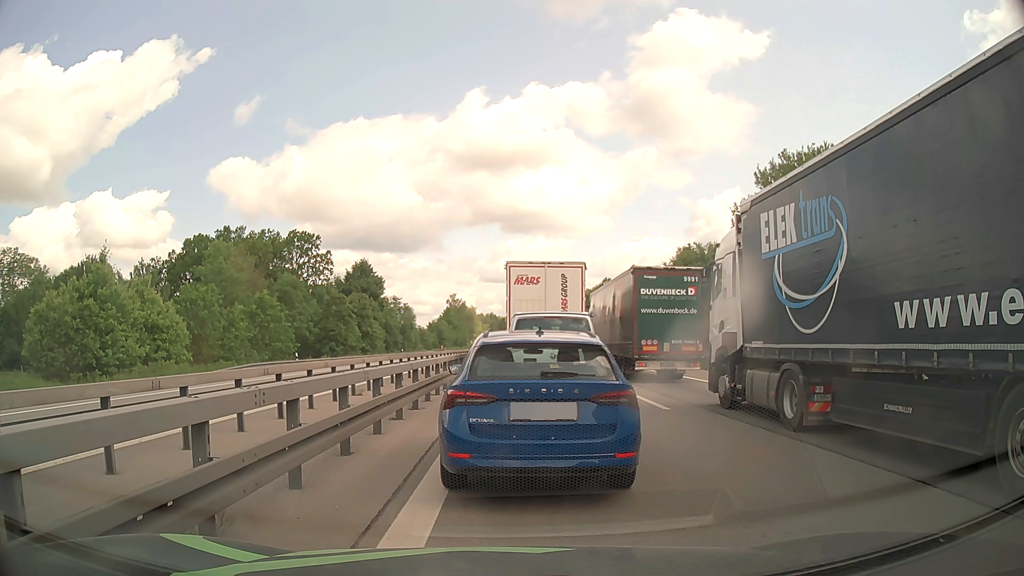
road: motorway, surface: asphalt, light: Day
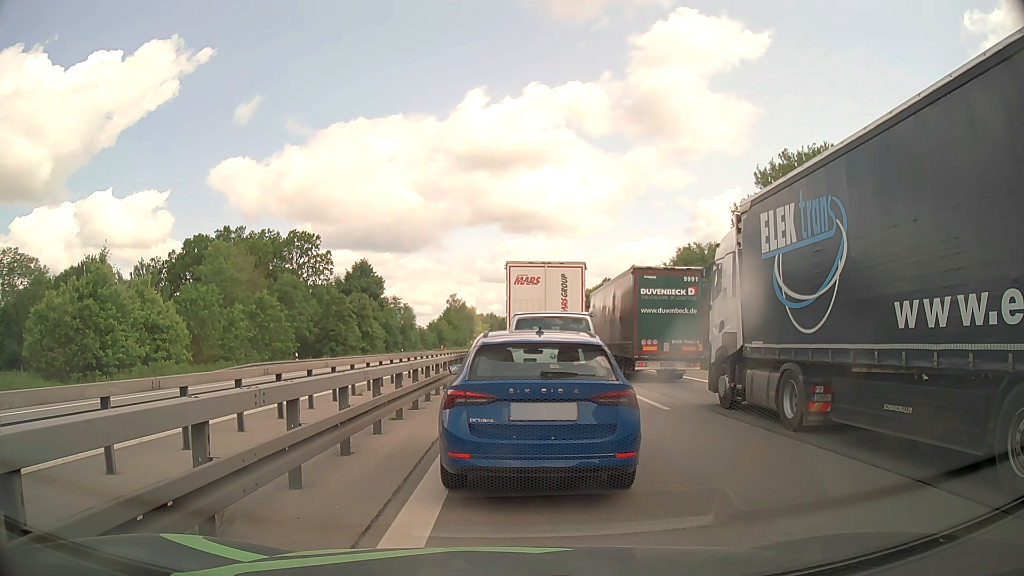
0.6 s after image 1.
(0.0, 0.0) m; 0°
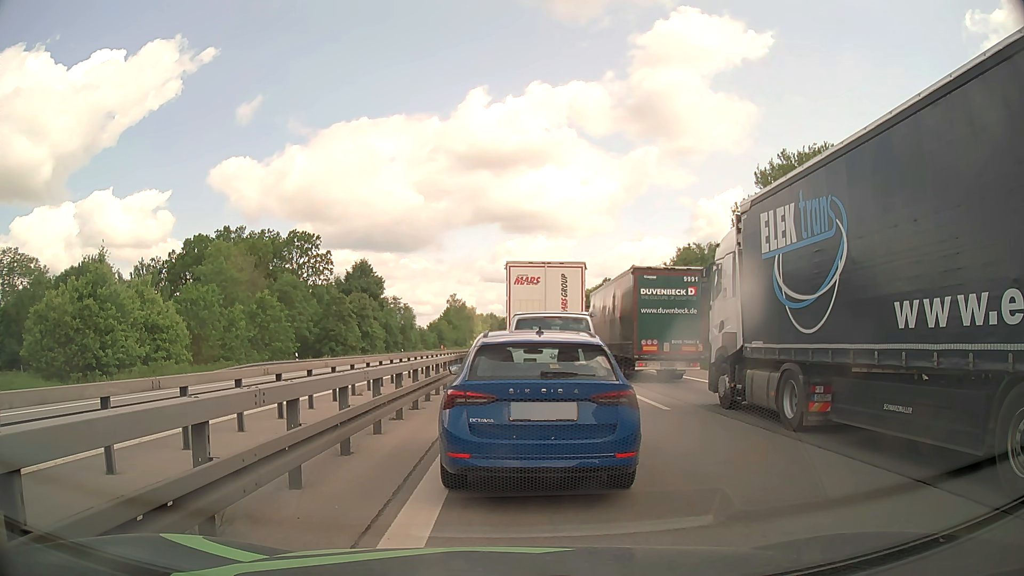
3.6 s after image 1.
(0.0, 0.0) m; 0°
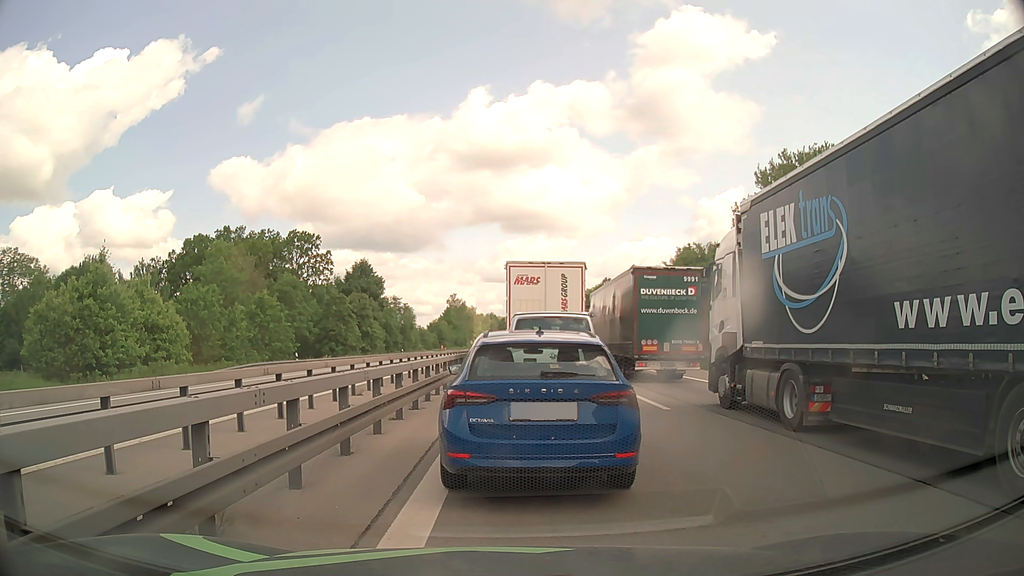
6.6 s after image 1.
(0.0, 0.0) m; 0°
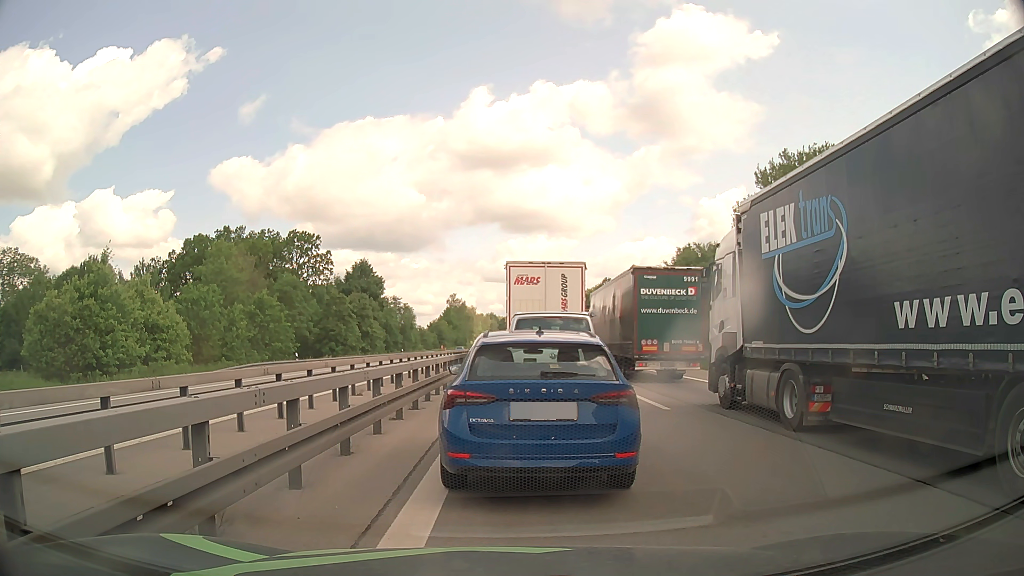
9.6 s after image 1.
(0.0, 0.0) m; 0°
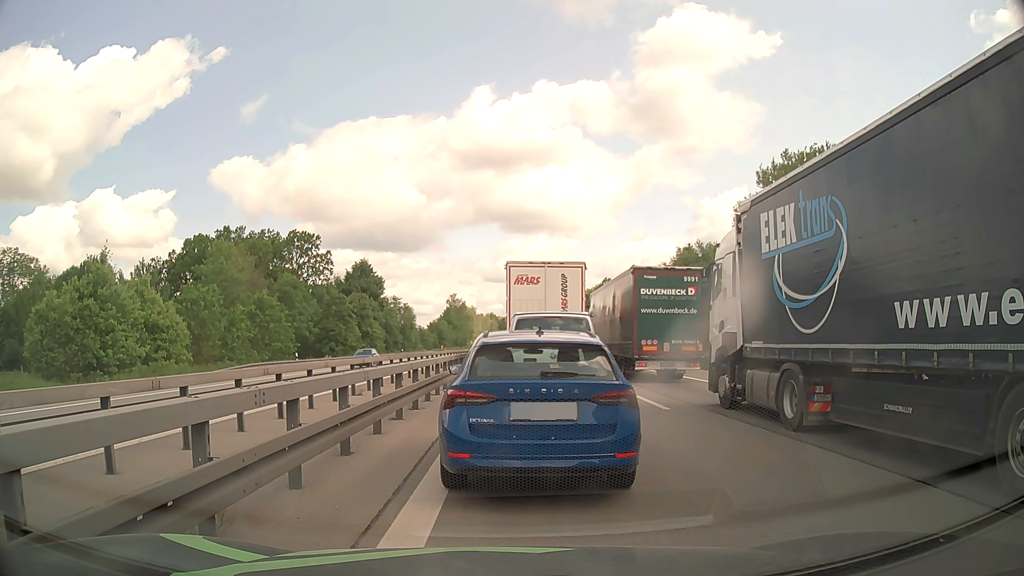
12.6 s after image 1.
(0.0, 0.0) m; 0°
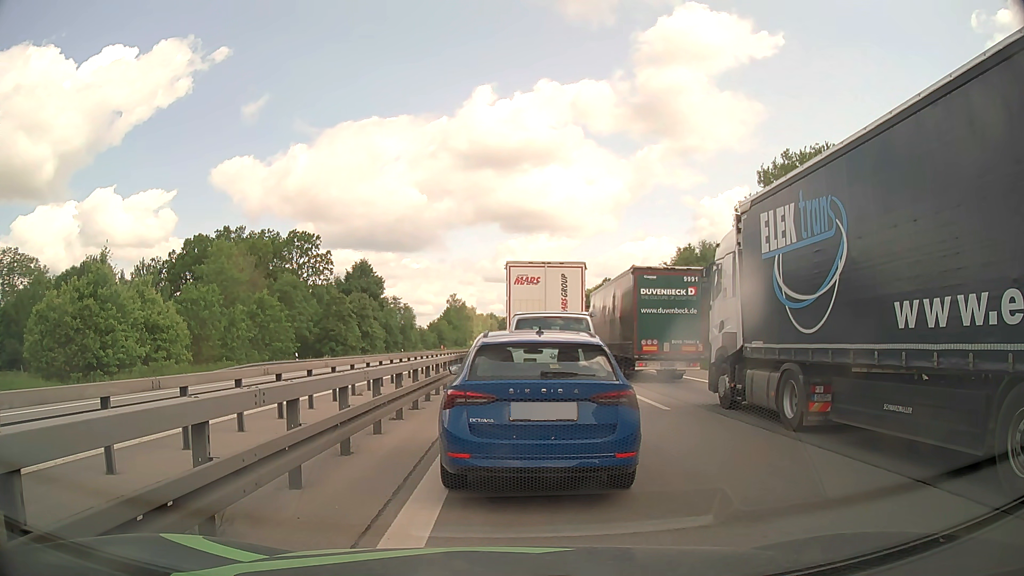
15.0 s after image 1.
(0.0, 0.0) m; 0°
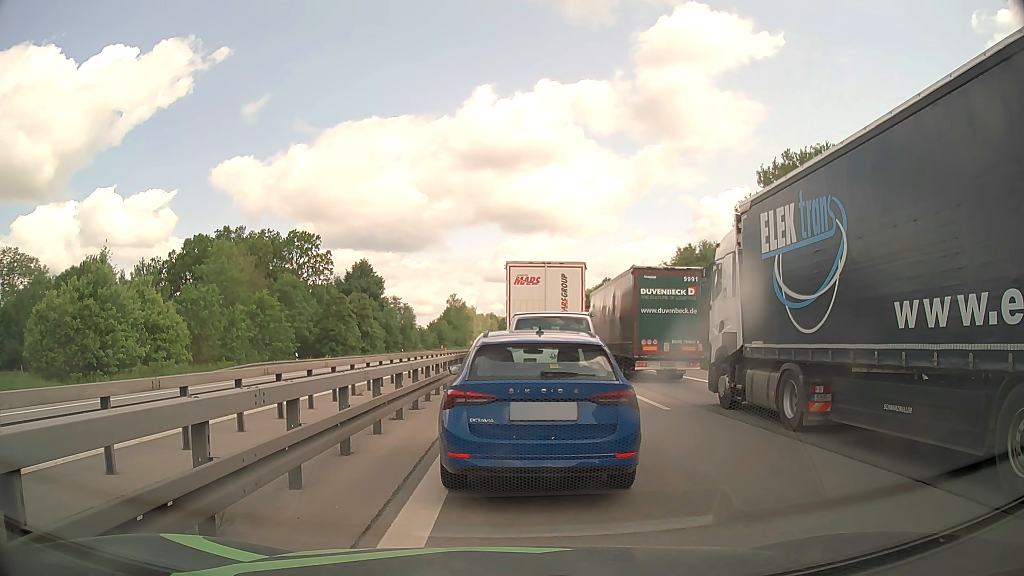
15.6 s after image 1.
(0.0, 0.0) m; 0°
